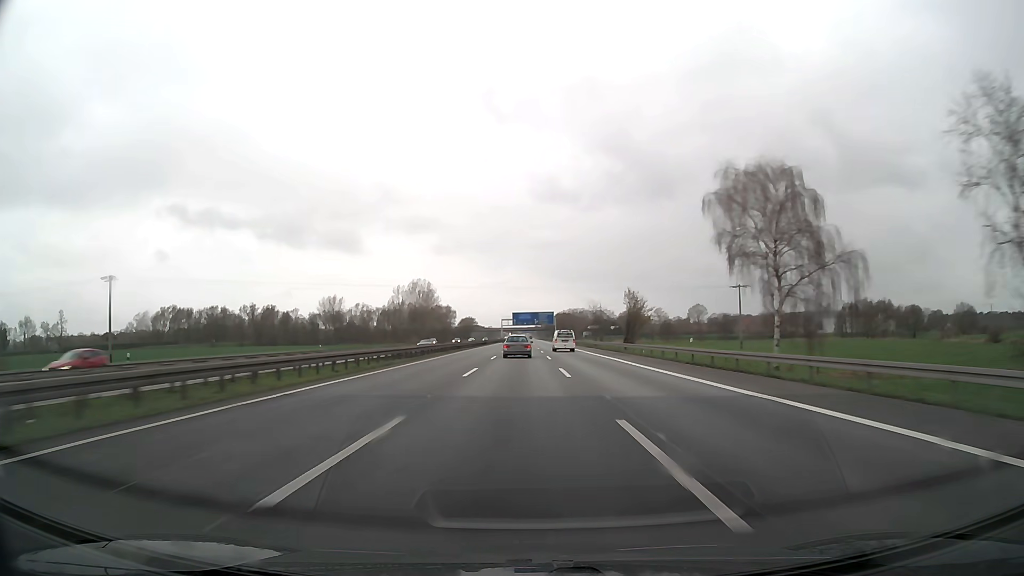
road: motorway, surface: asphalt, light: Day
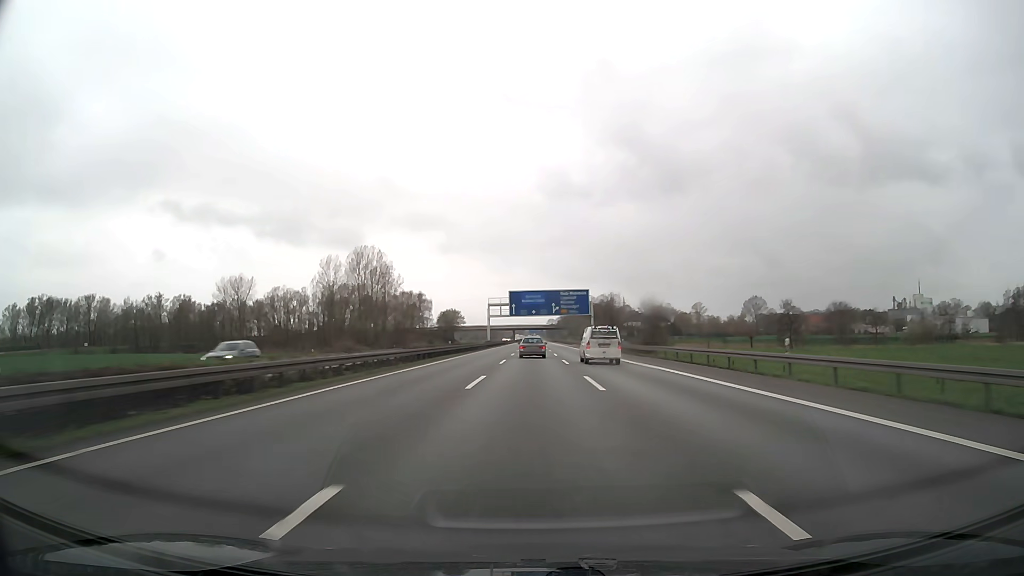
(-0.9, +112.9) m; -1°
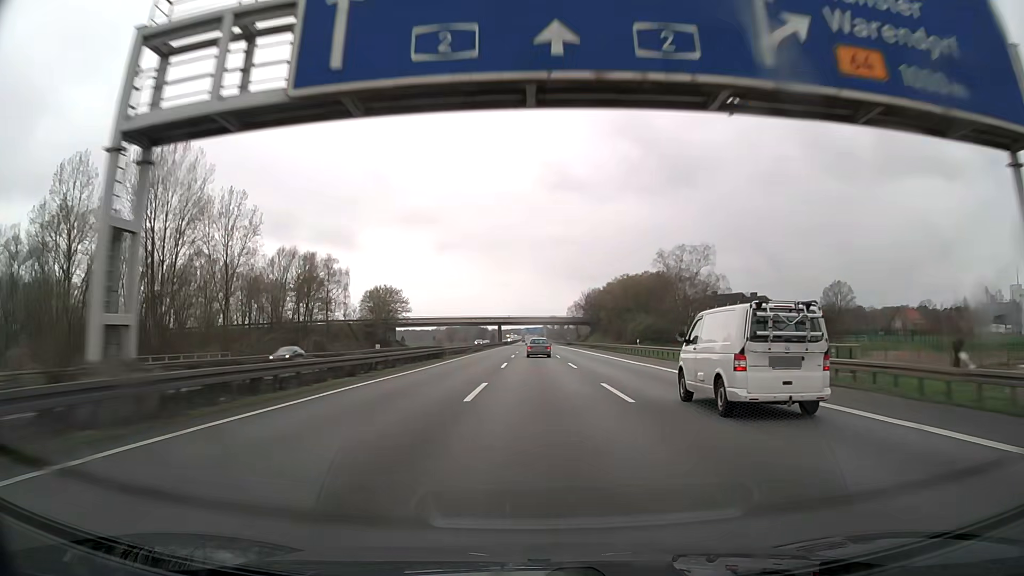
(+0.5, +111.4) m; 0°
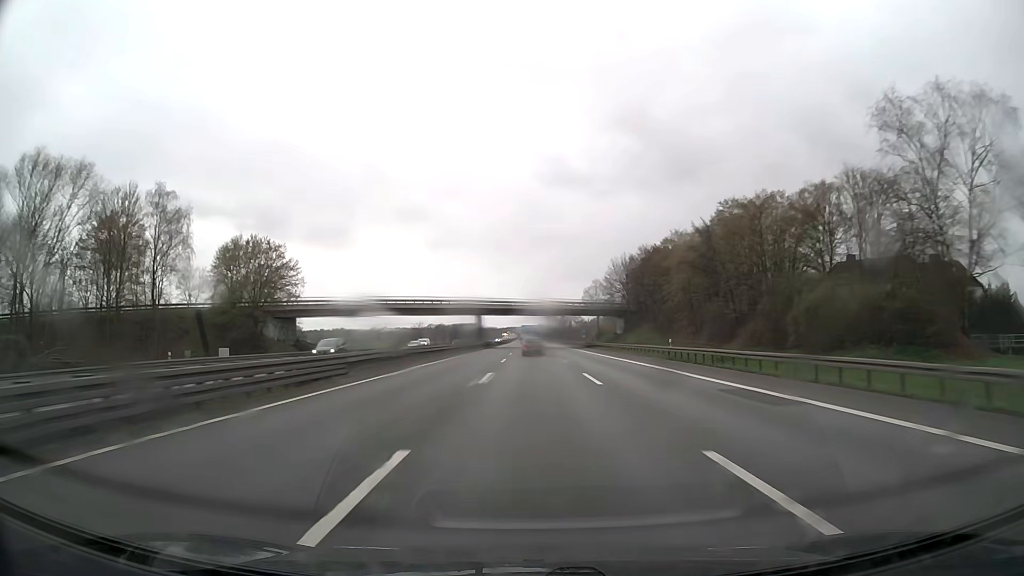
(+0.1, +66.6) m; 0°
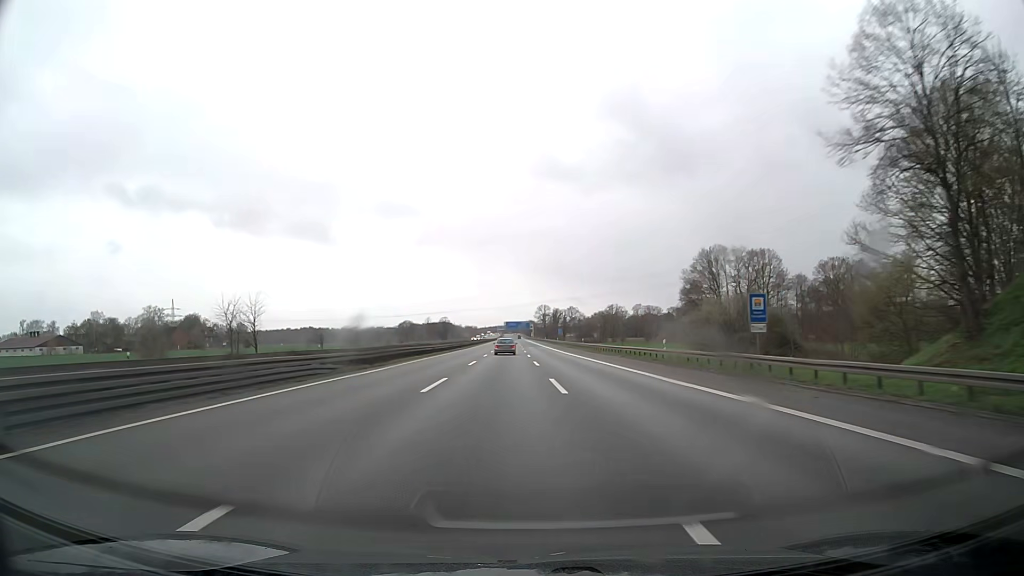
(+0.6, +111.0) m; +1°
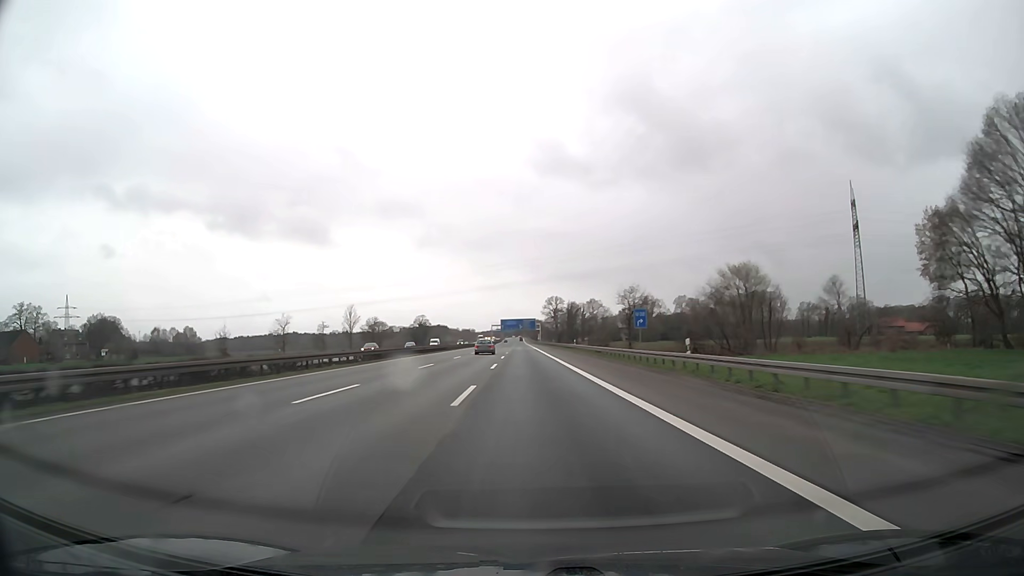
(+0.7, +111.0) m; 0°
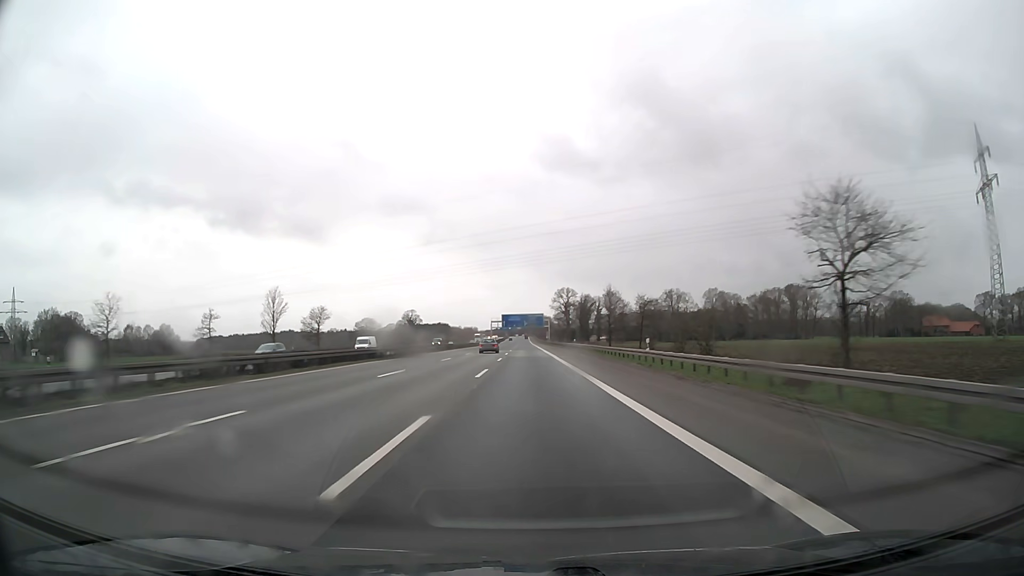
(-0.4, +44.3) m; -1°
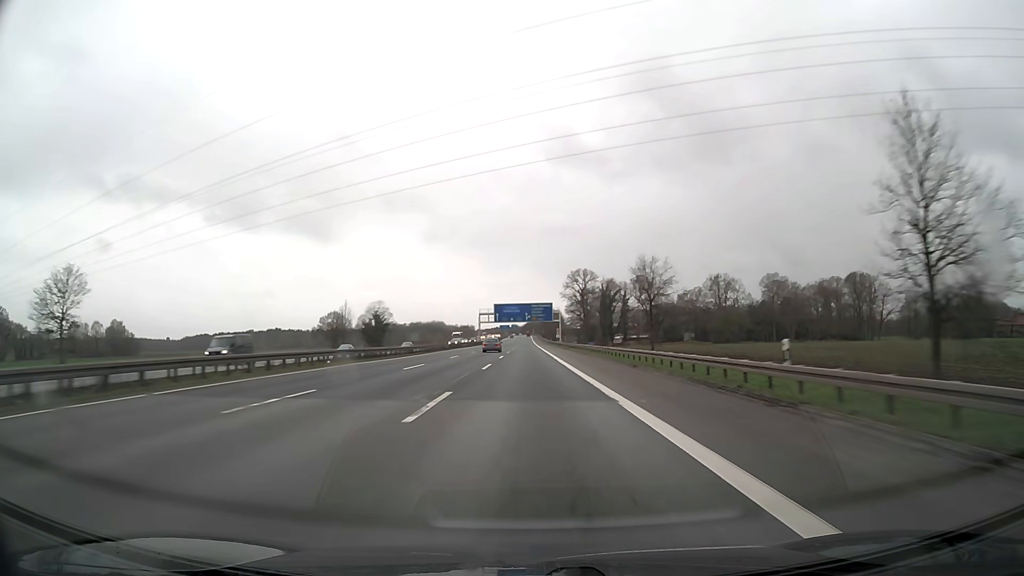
(-0.2, +66.6) m; 0°
(0, +10) (0, +20) (0, +30) (0, +40) (0, +50) (0, +60) (0, +70) (0, +80) (0, +90) (0, +100) m
